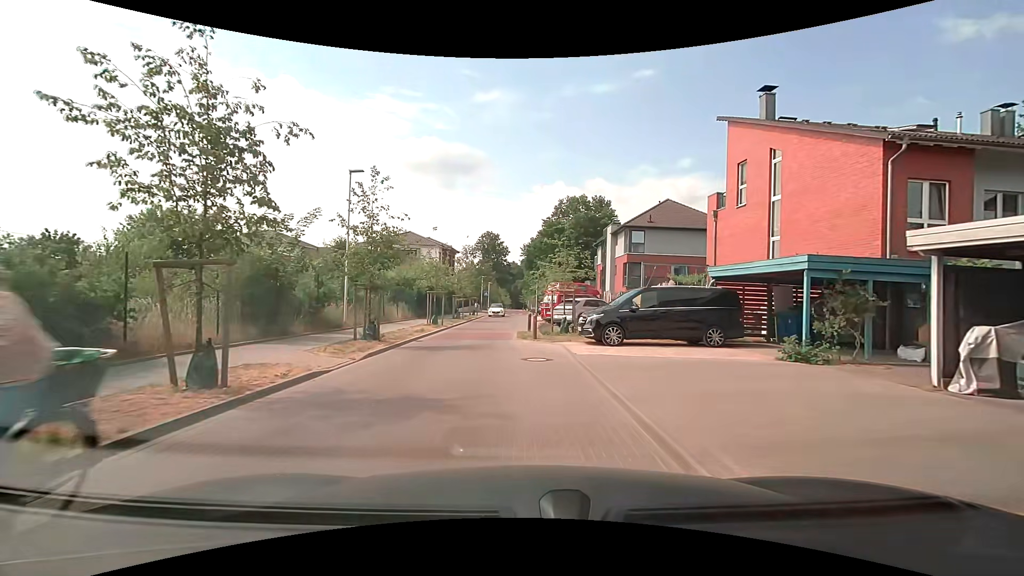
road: residential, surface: paving_stones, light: Day
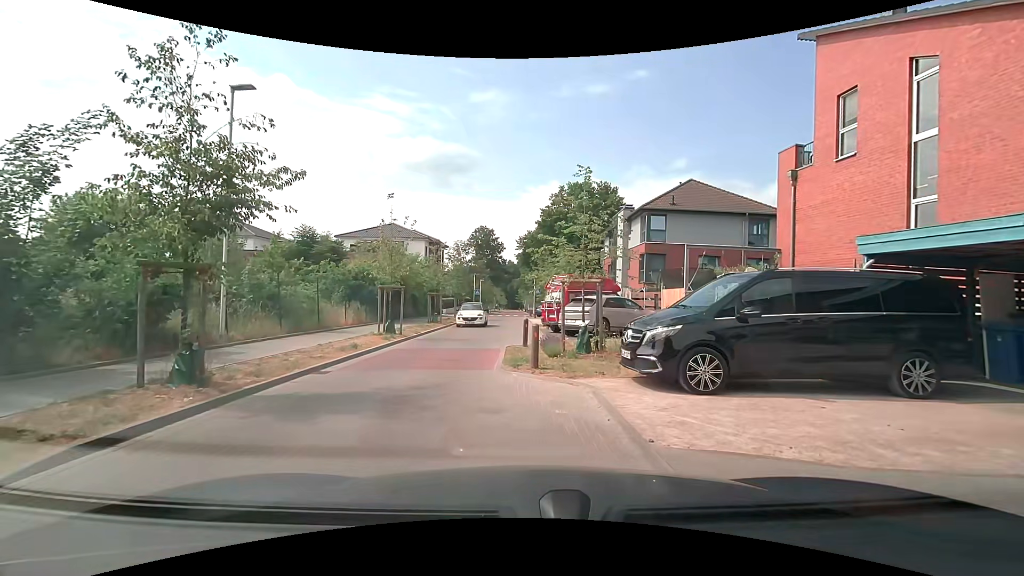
(+0.2, +8.0) m; 0°
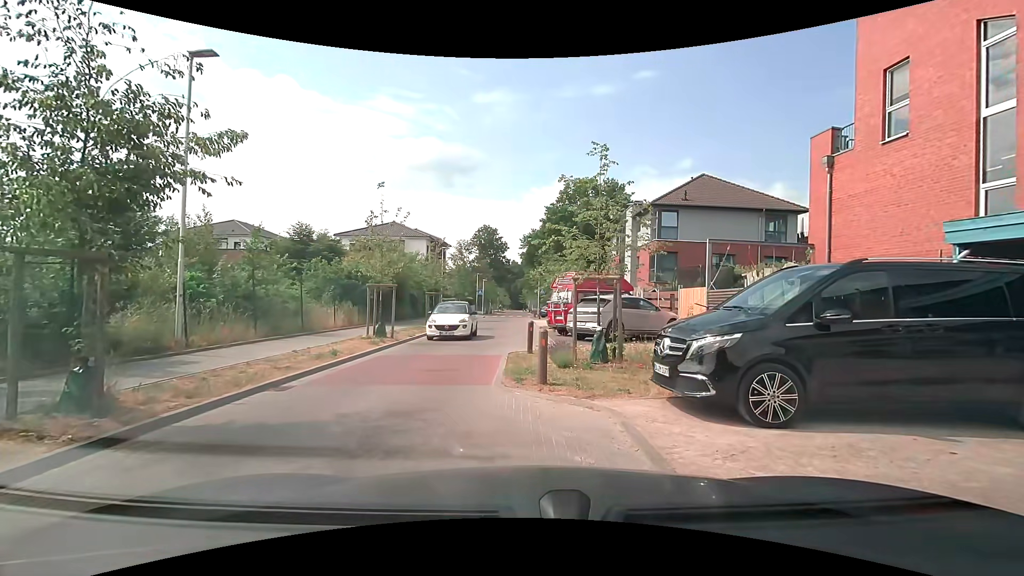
(0.0, +1.7) m; +2°
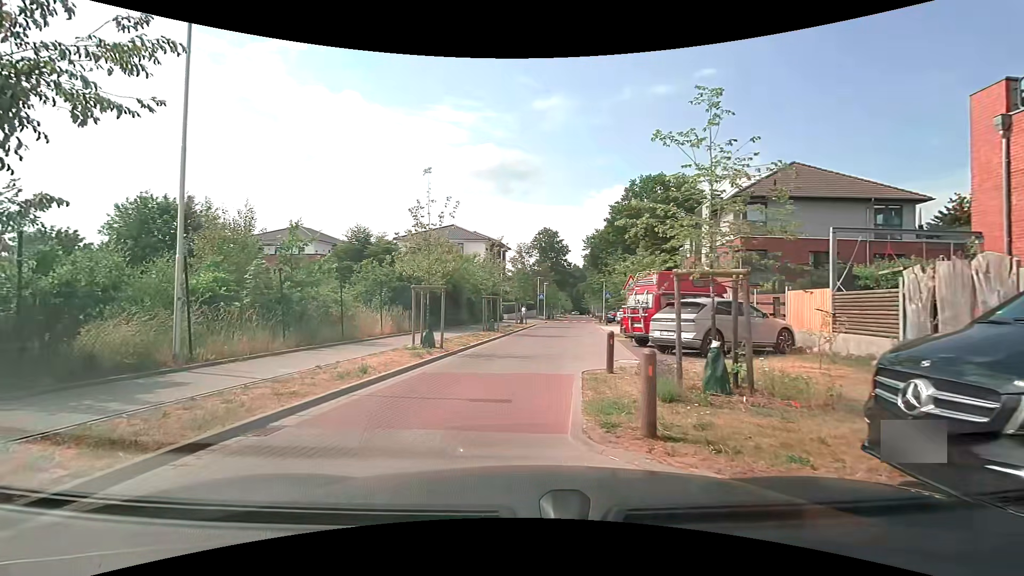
(-0.1, +3.0) m; -8°
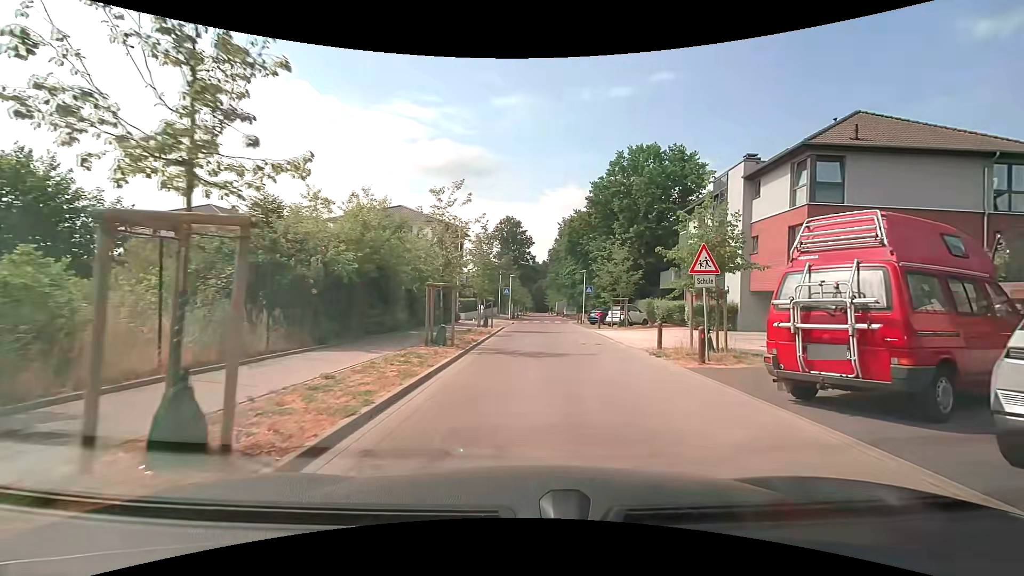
(-0.8, +11.4) m; +5°
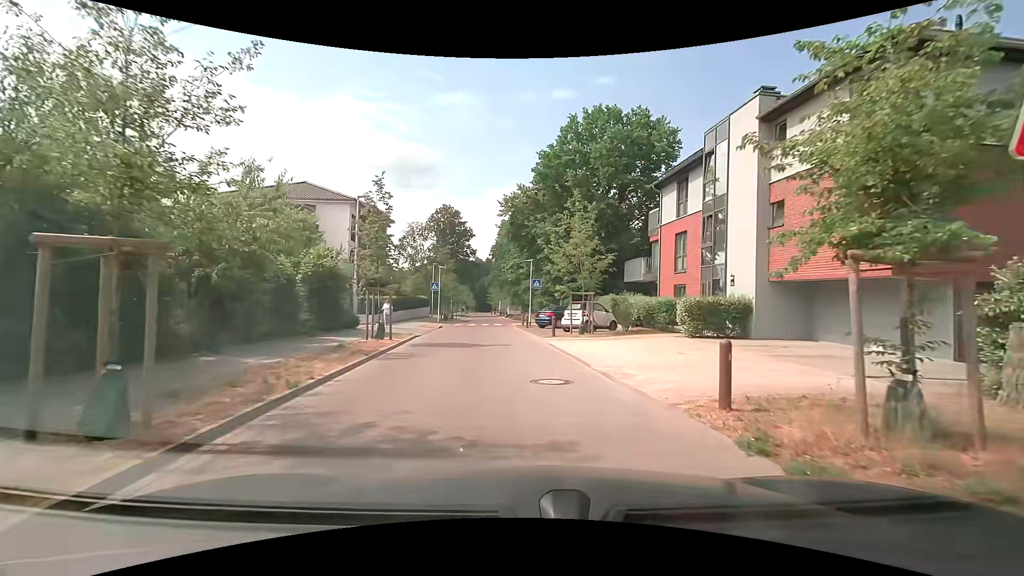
(+0.8, +9.8) m; +6°
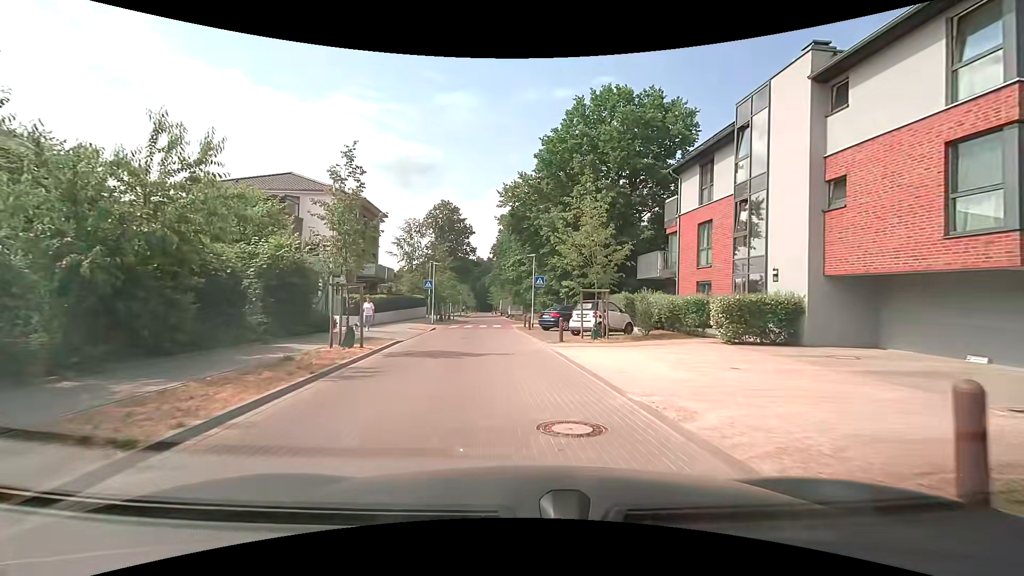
(0.0, +3.4) m; 0°
